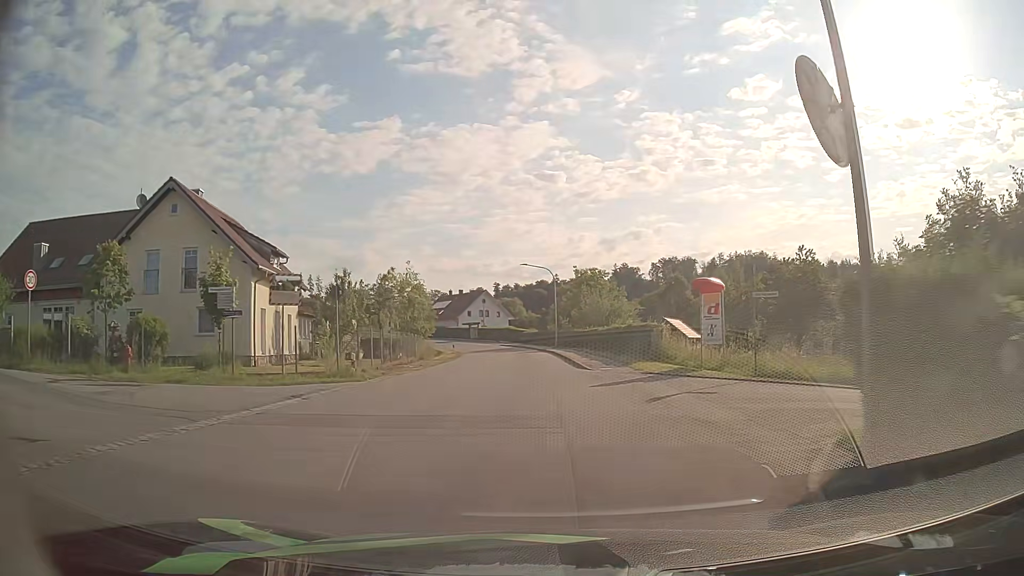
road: tertiary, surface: asphalt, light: Day
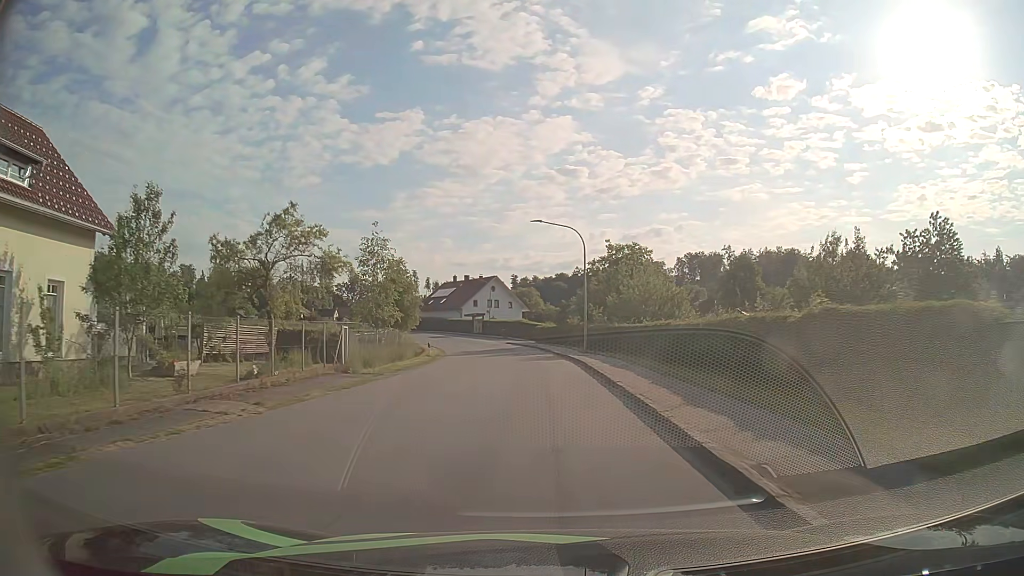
(-0.2, +20.8) m; -2°
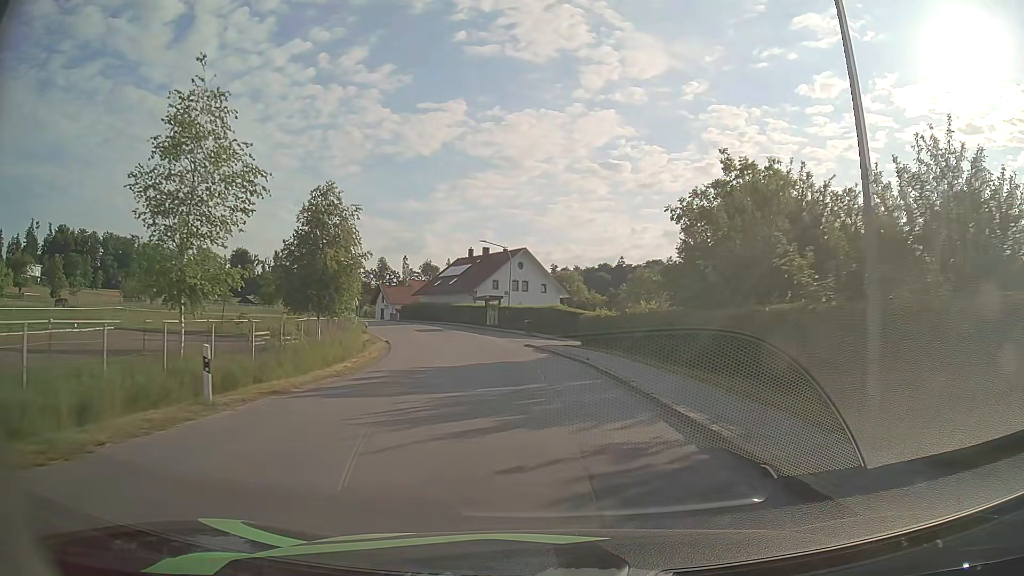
(-0.5, +30.3) m; -3°
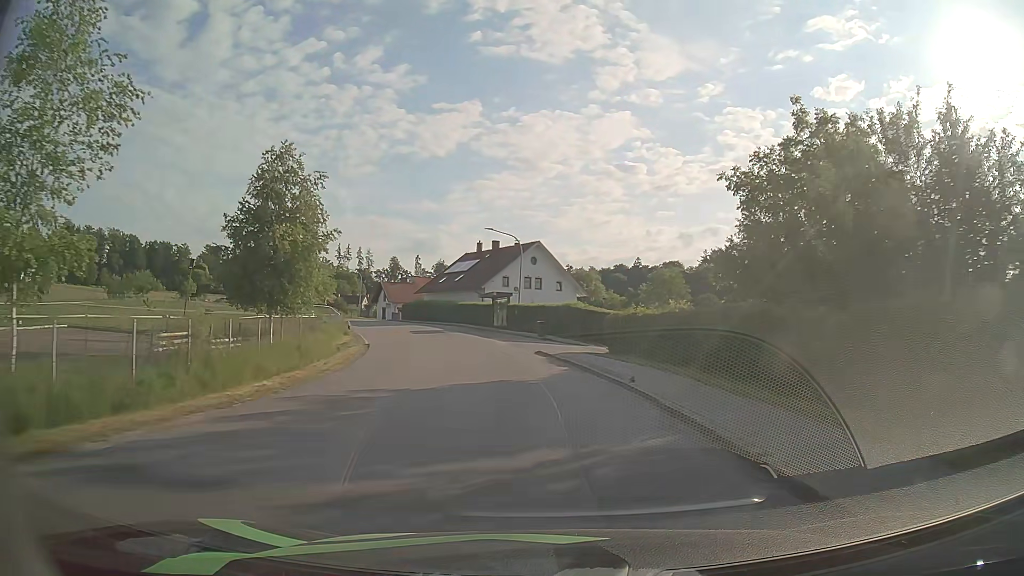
(-0.1, +7.8) m; -2°
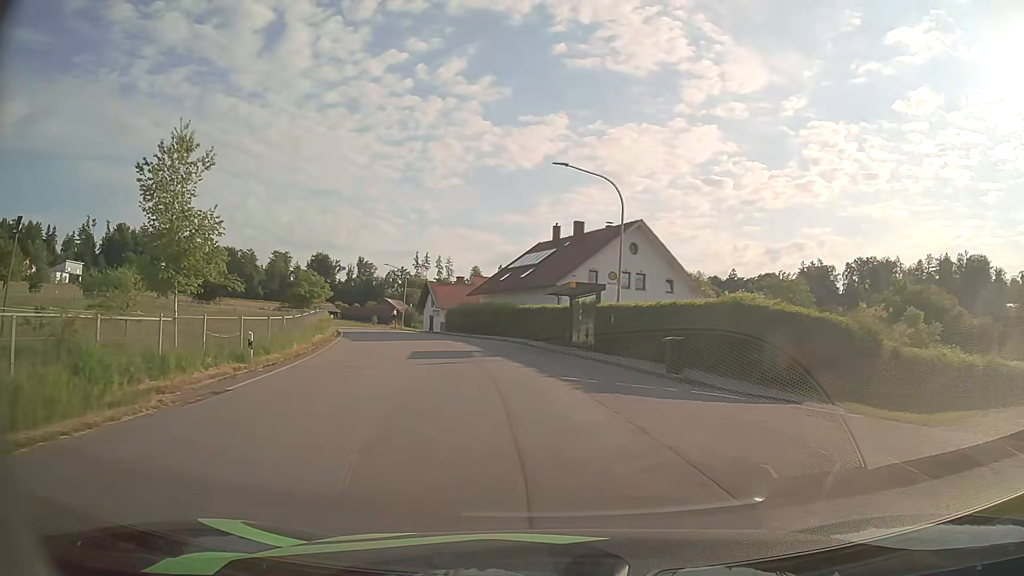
(-1.1, +23.1) m; -7°
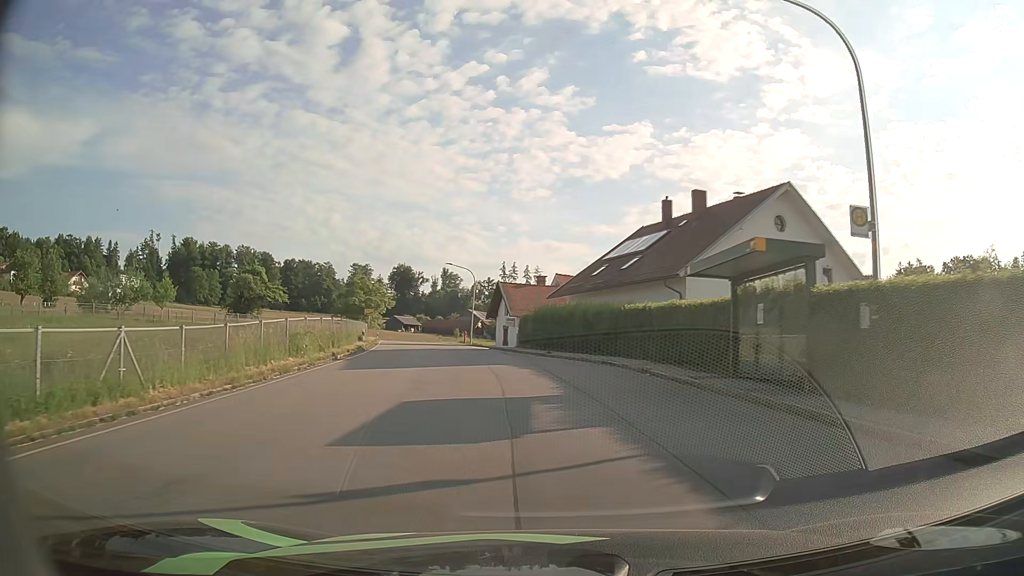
(-1.0, +15.6) m; -8°
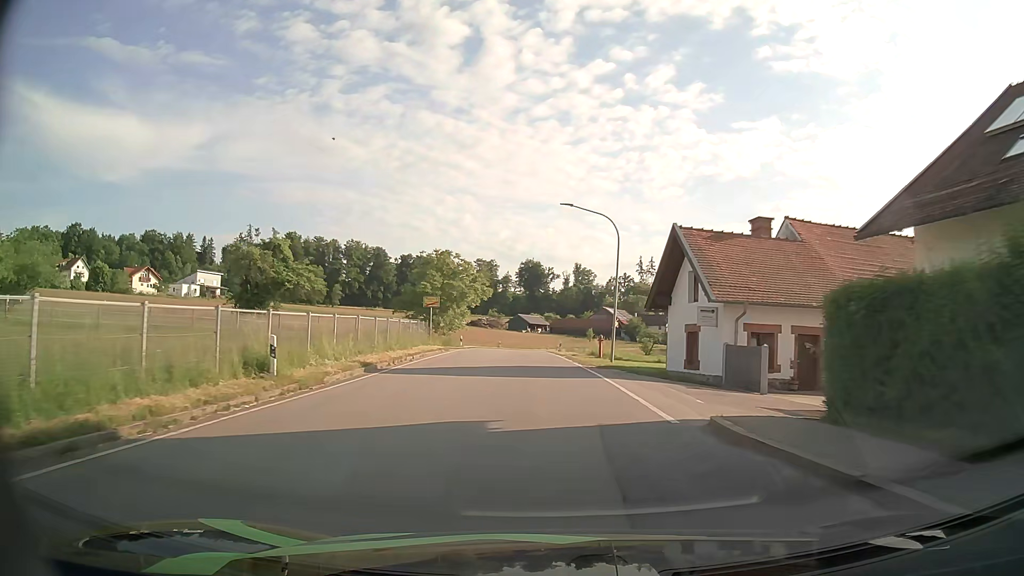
(-3.6, +30.9) m; -12°
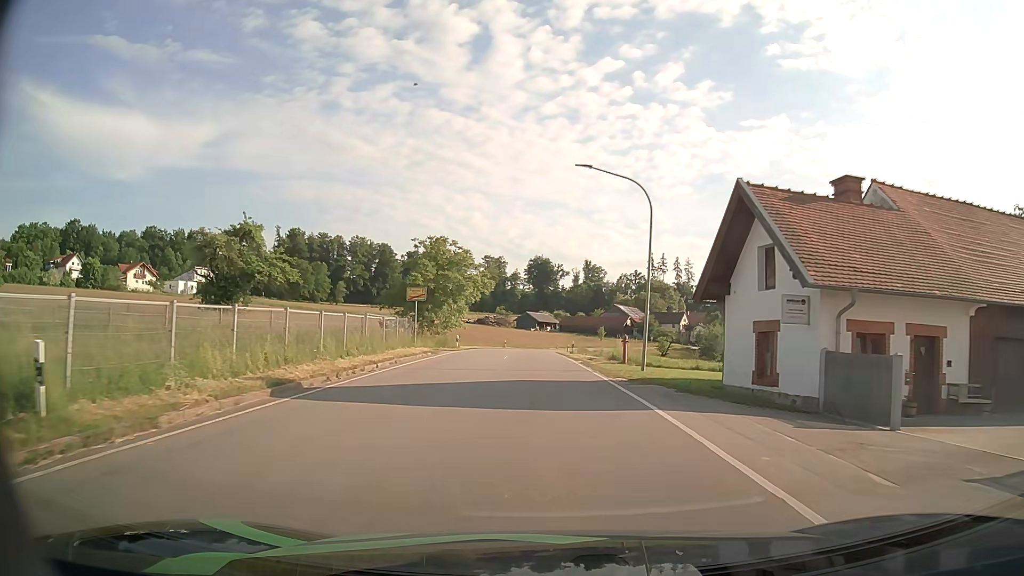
(-0.1, +7.6) m; -1°
(0, +10) (0, +20) (-1, +30) (-1, +40) (-1, +50) (-1, +60) (-1, +70) (0, +80) (+1, +90) (+2, +100) m
